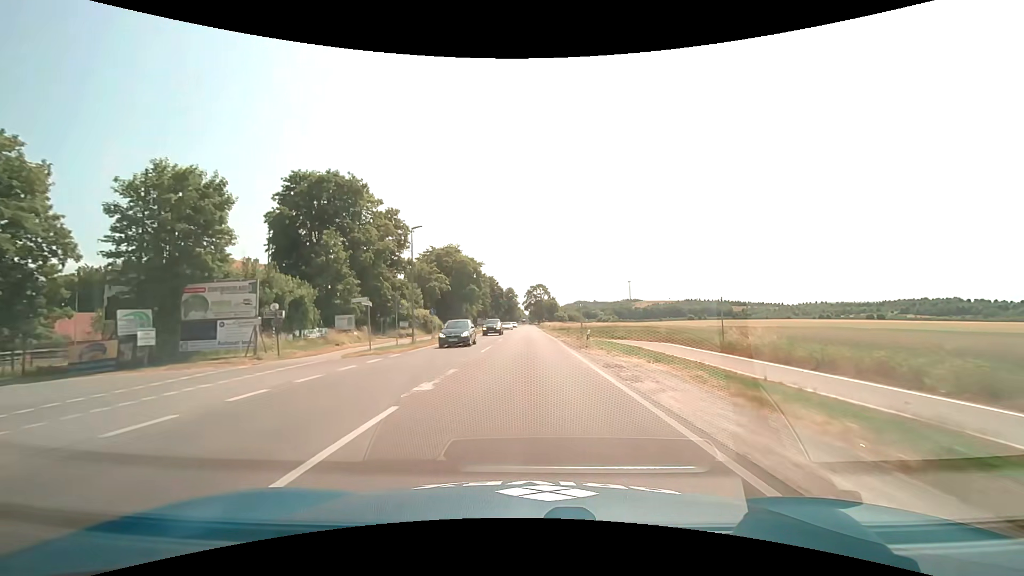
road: secondary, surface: asphalt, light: Day
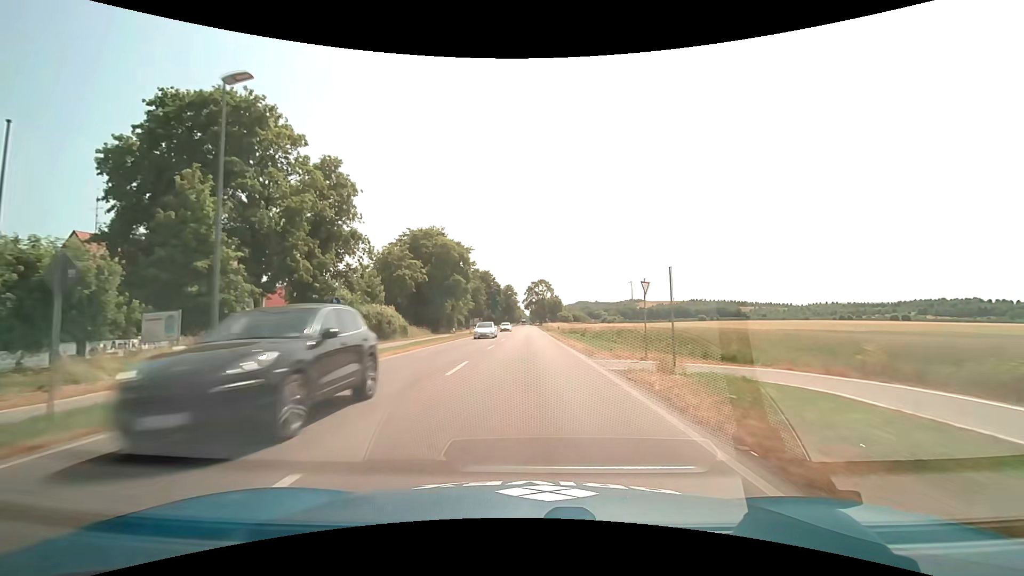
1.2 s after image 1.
(0.0, +22.1) m; 0°
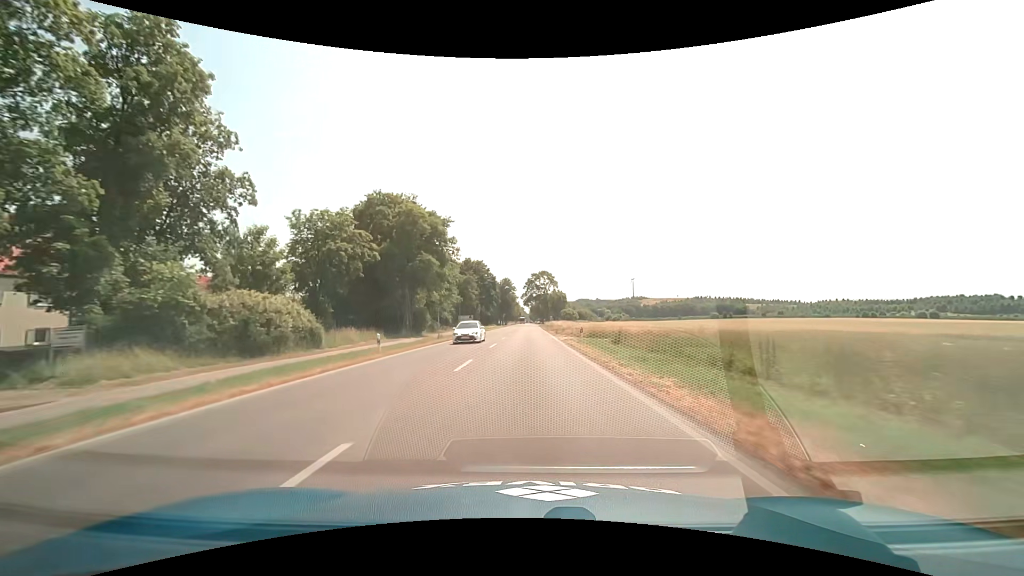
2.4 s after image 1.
(-0.1, +22.9) m; 0°
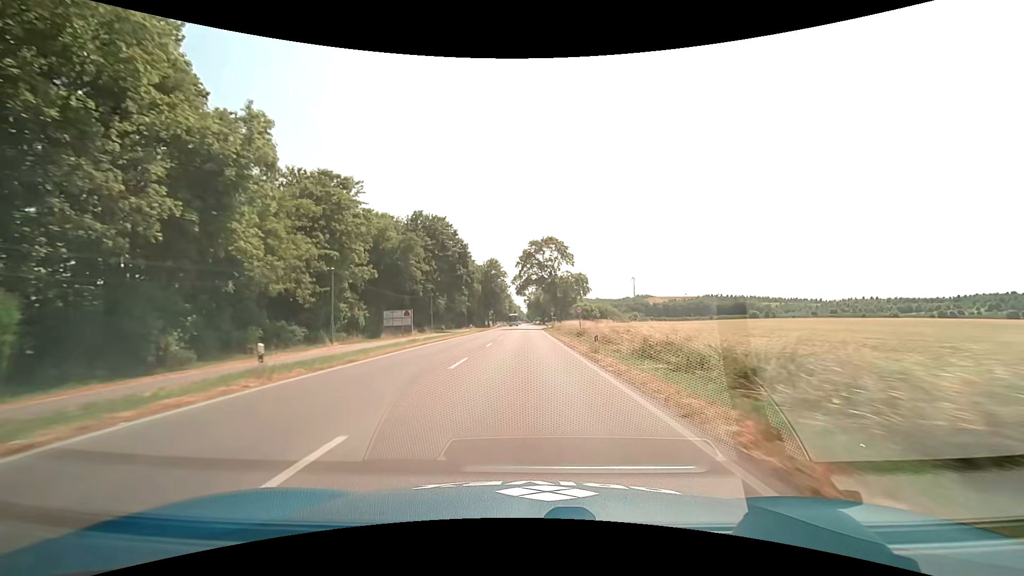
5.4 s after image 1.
(+0.1, +59.6) m; 0°
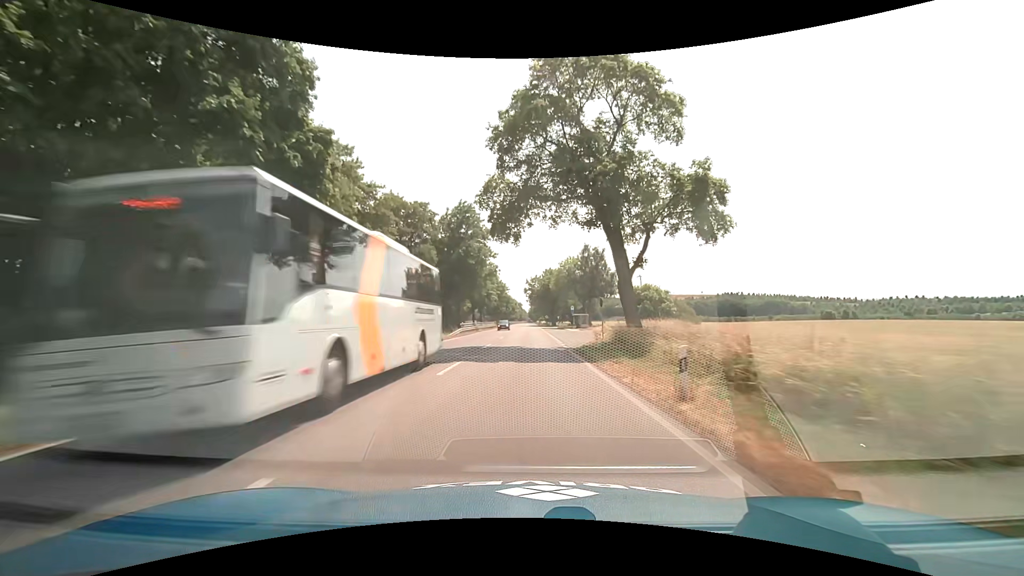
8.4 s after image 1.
(-0.1, +61.3) m; 0°
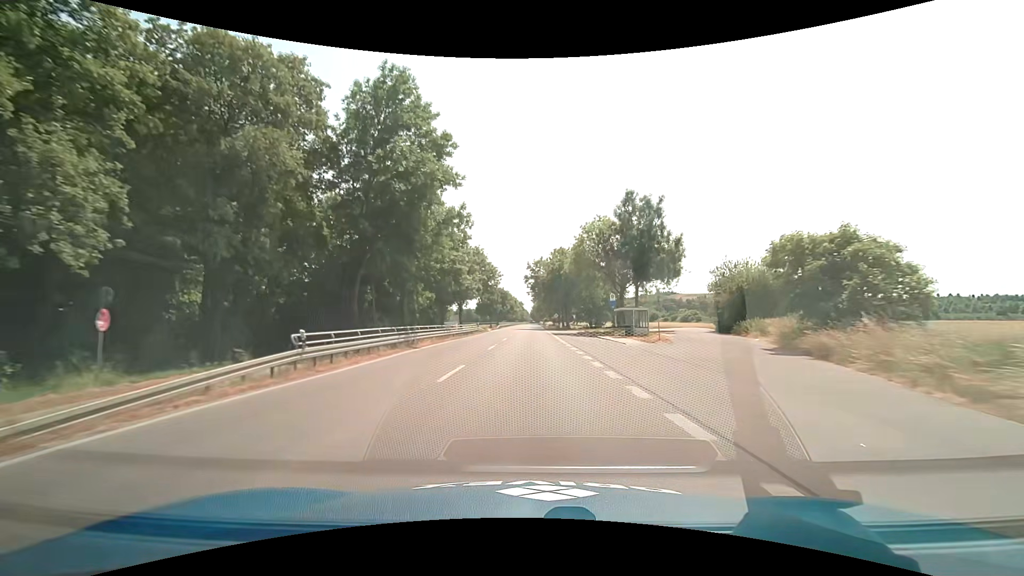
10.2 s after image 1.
(-0.2, +37.2) m; 0°
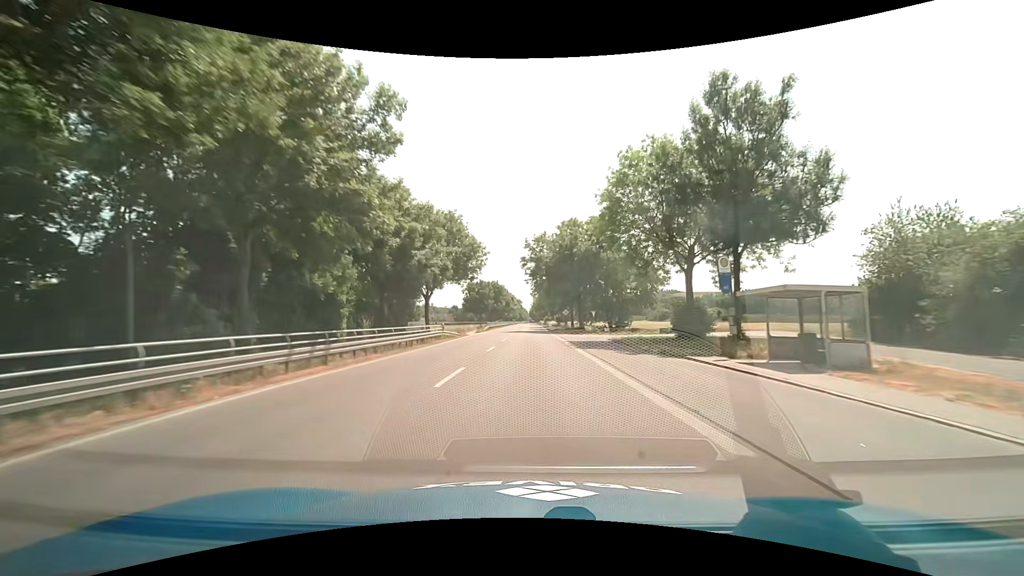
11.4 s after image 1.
(0.0, +24.9) m; 0°
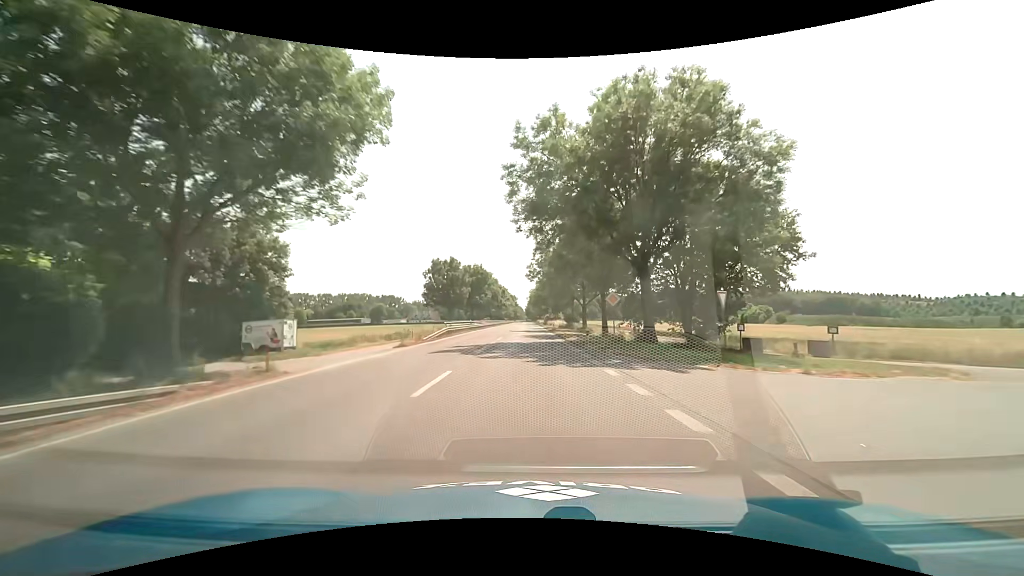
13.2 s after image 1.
(+0.2, +37.4) m; 0°
(0, +10) (0, +20) (0, +30) (0, +40) (0, +50) (0, +60) (0, +70) (0, +80) (0, +90) (0, +100) m
